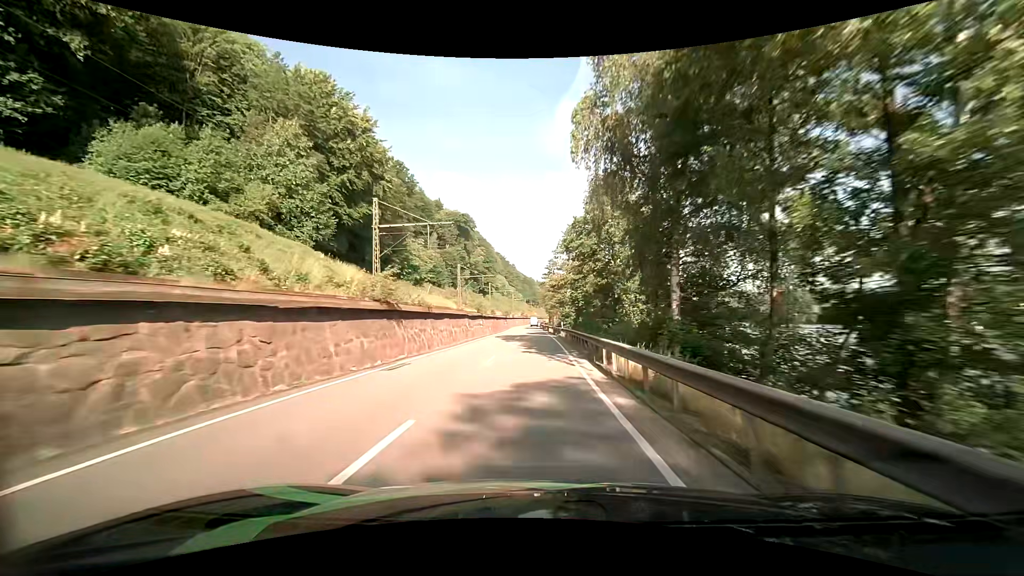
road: primary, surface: asphalt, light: Day
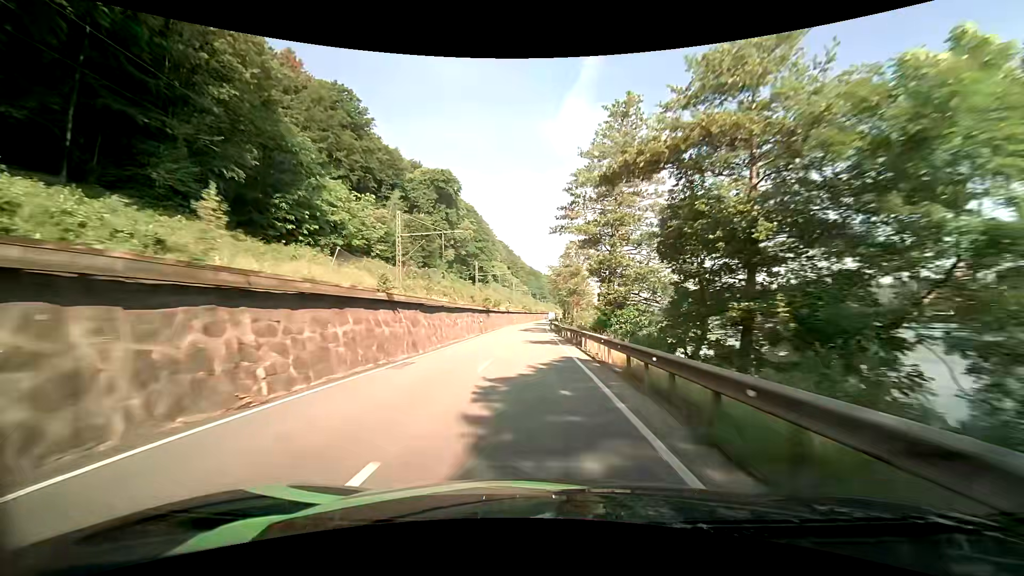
(-0.1, +49.7) m; -1°
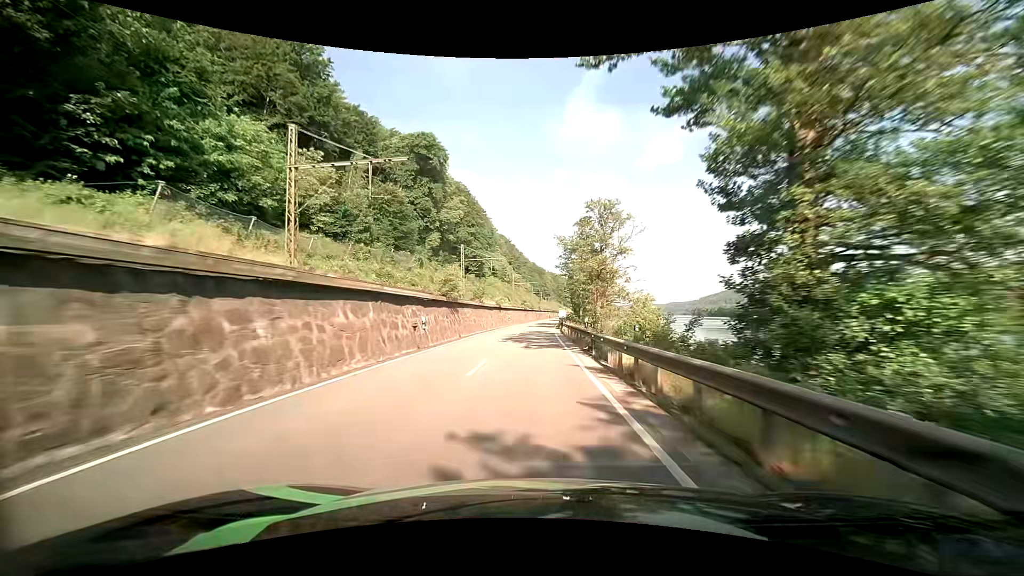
(0.0, +25.5) m; 0°
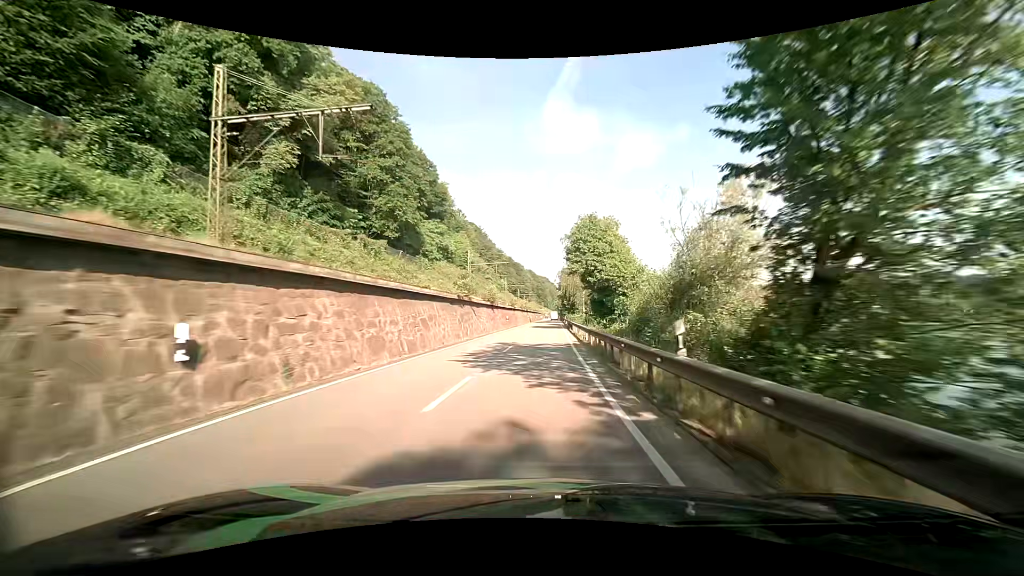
(+0.7, +63.6) m; +2°
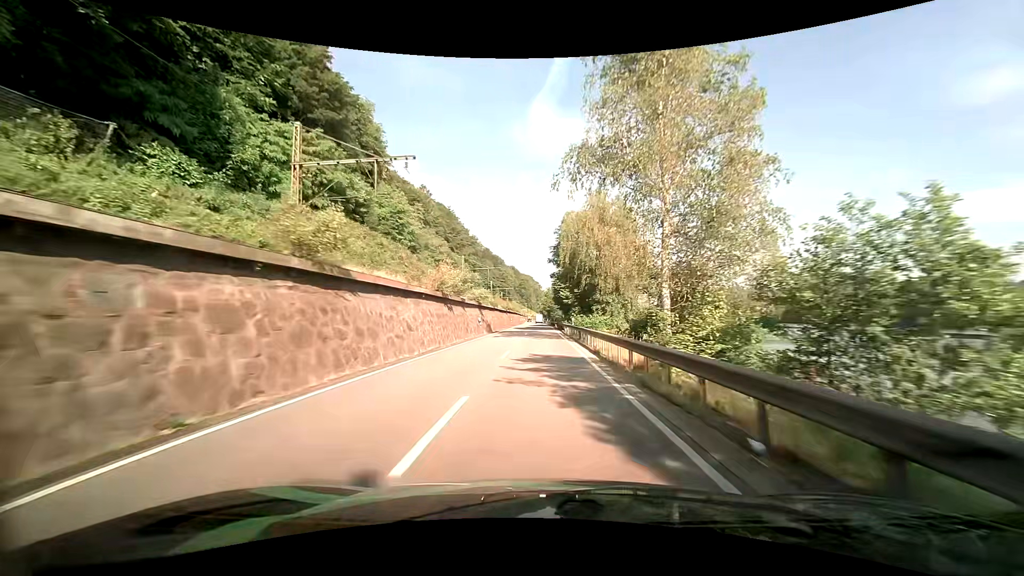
(+1.4, +62.3) m; +2°
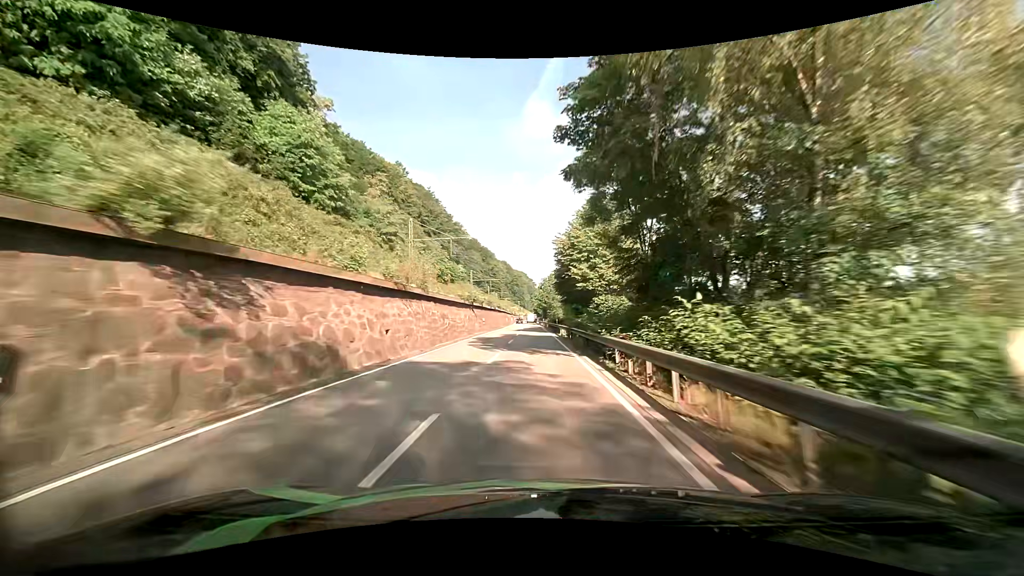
(+0.4, +37.4) m; +1°
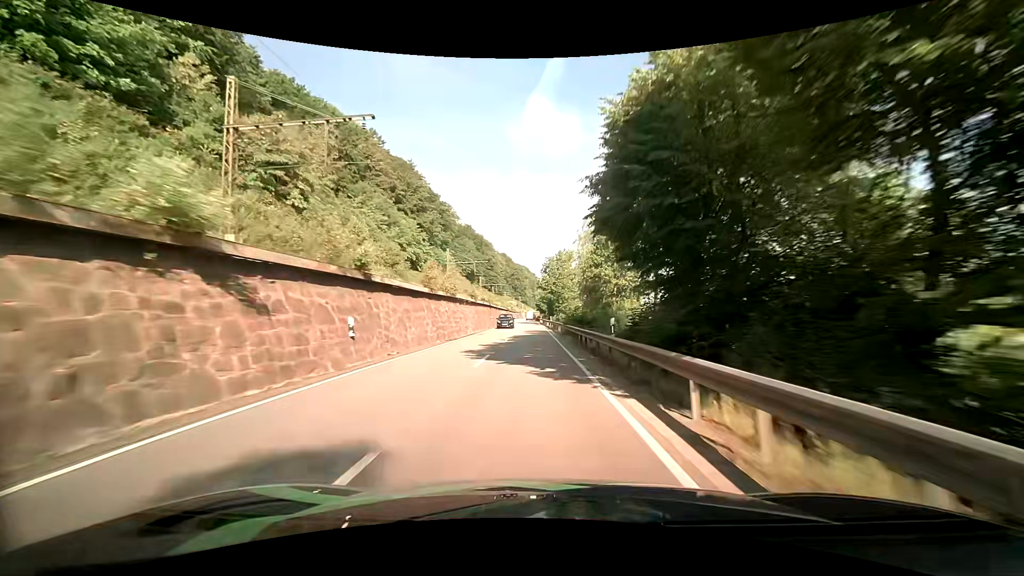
(-0.2, +37.7) m; 0°
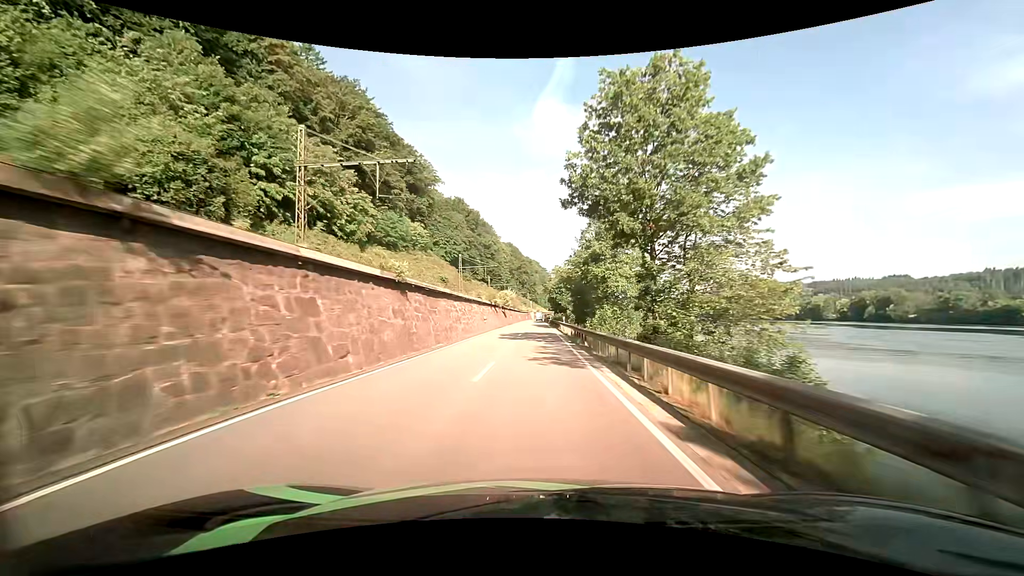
(-1.1, +62.3) m; -1°
